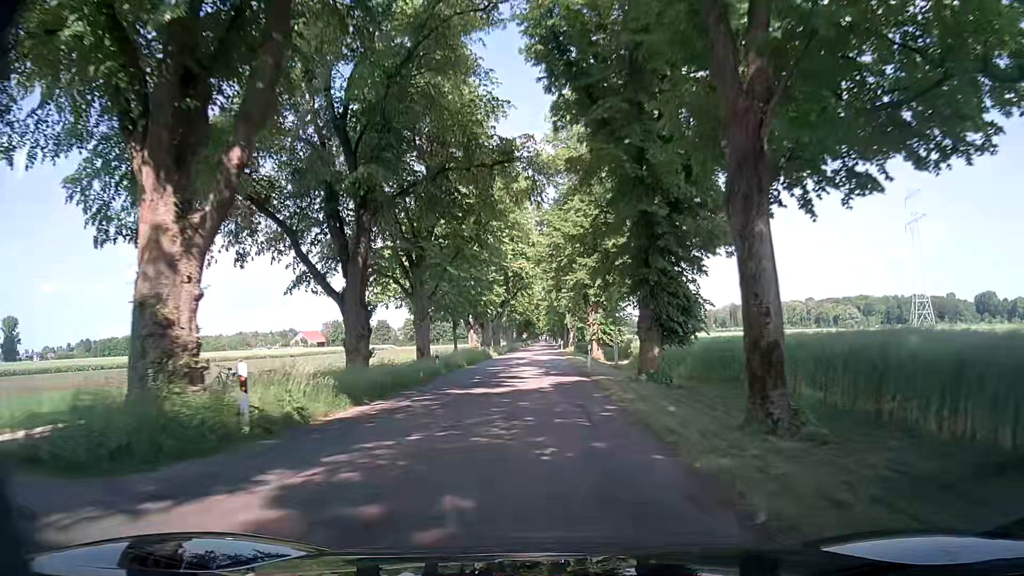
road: tertiary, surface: asphalt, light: Day
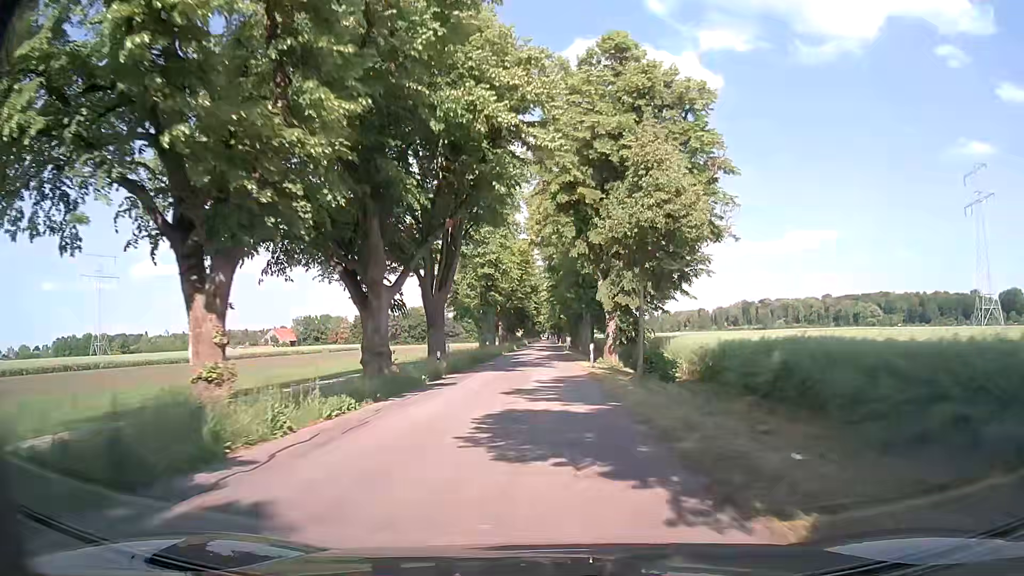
(+0.3, +46.0) m; 0°
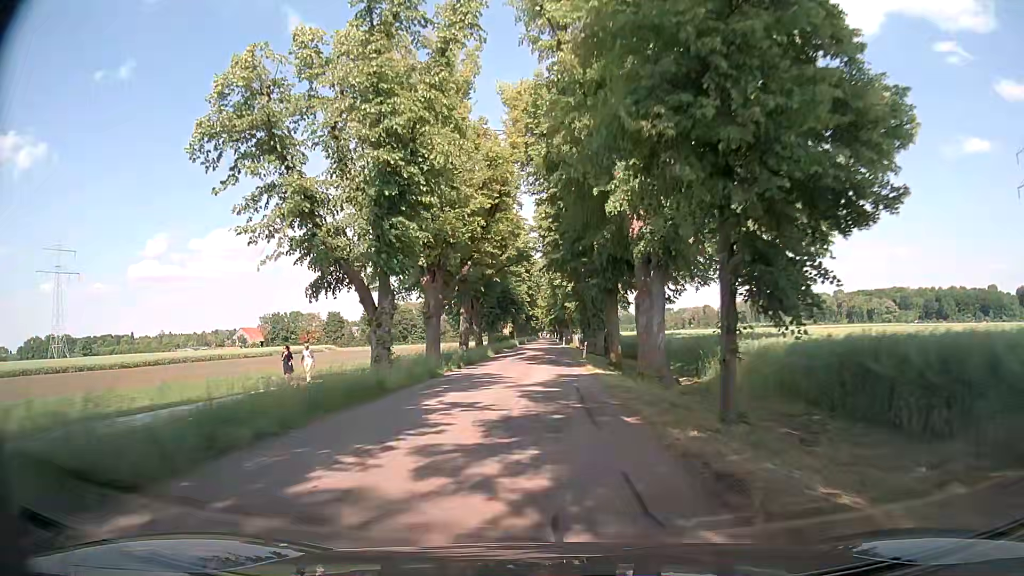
(+0.4, +36.1) m; 0°
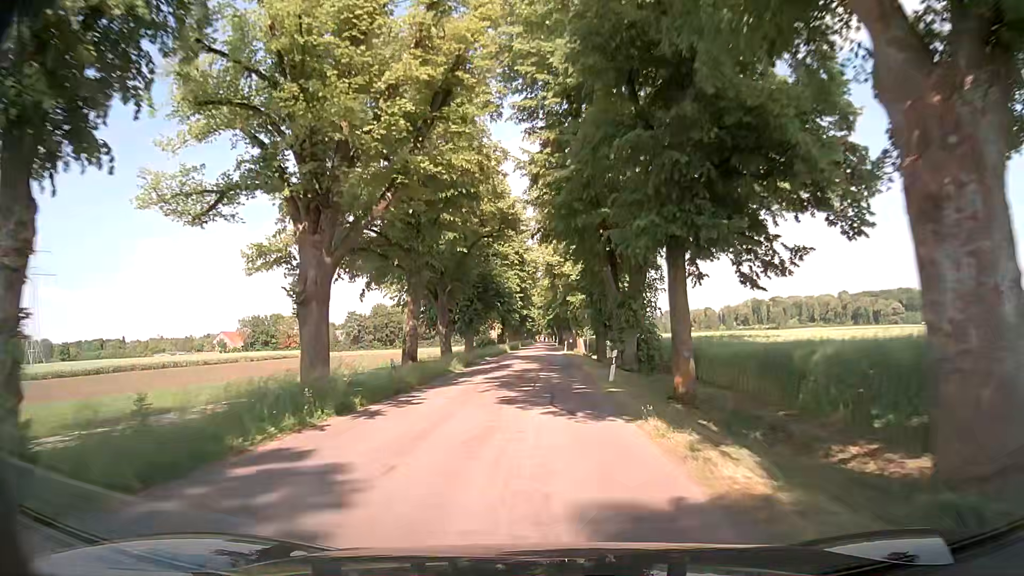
(+0.2, +18.0) m; +1°
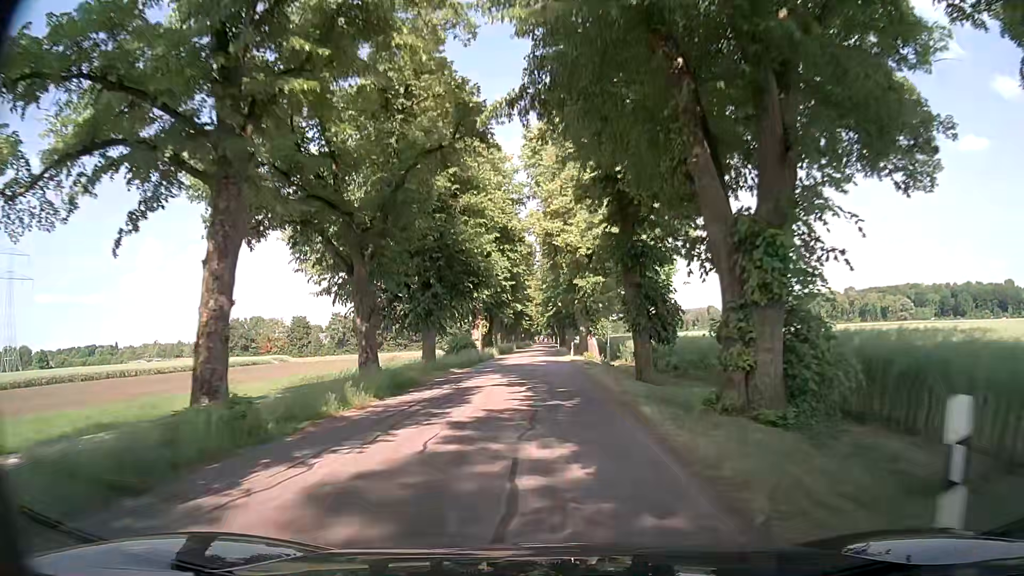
(-0.1, +18.1) m; -1°
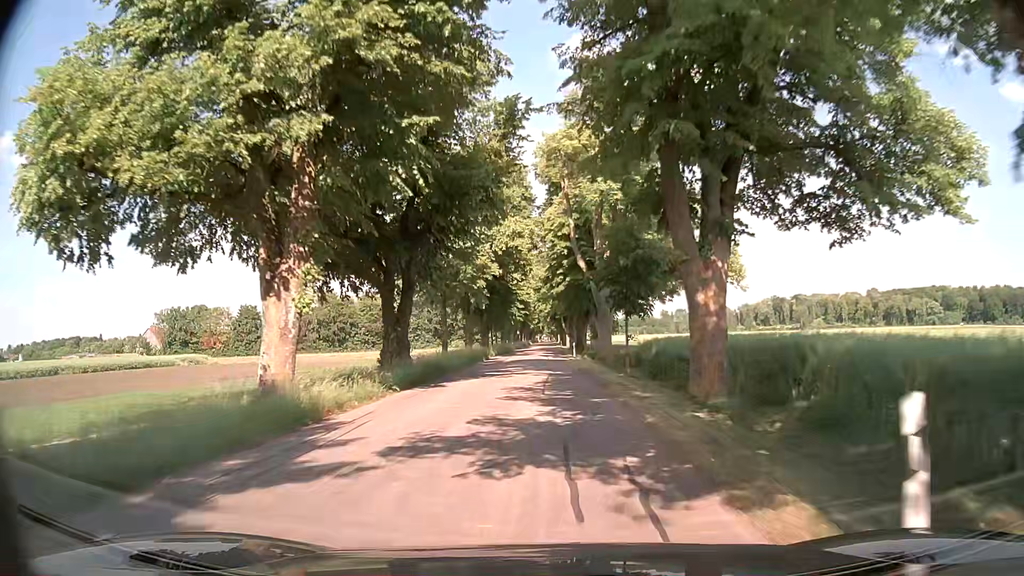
(0.0, +44.8) m; 0°
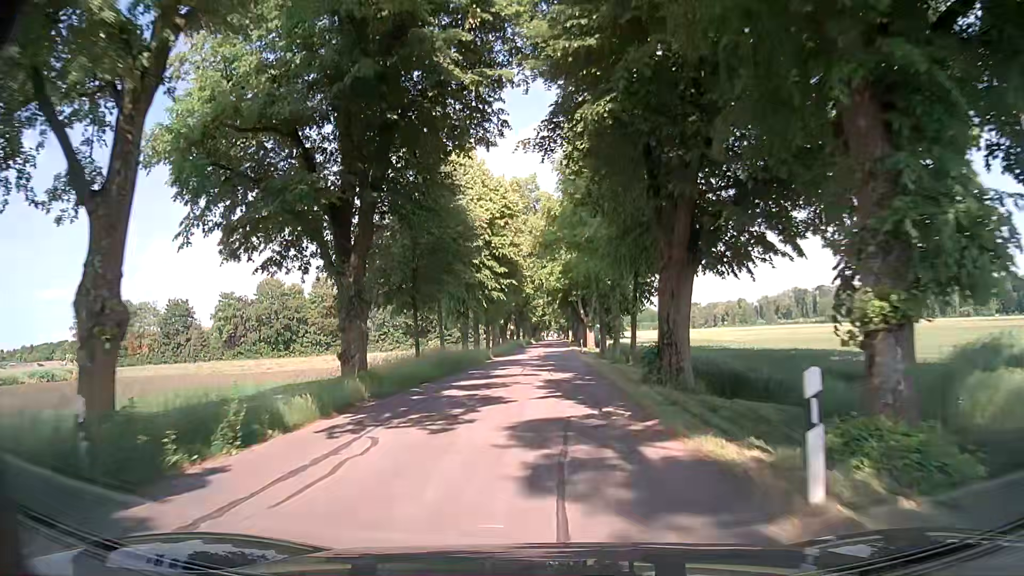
(+0.1, +43.5) m; 0°
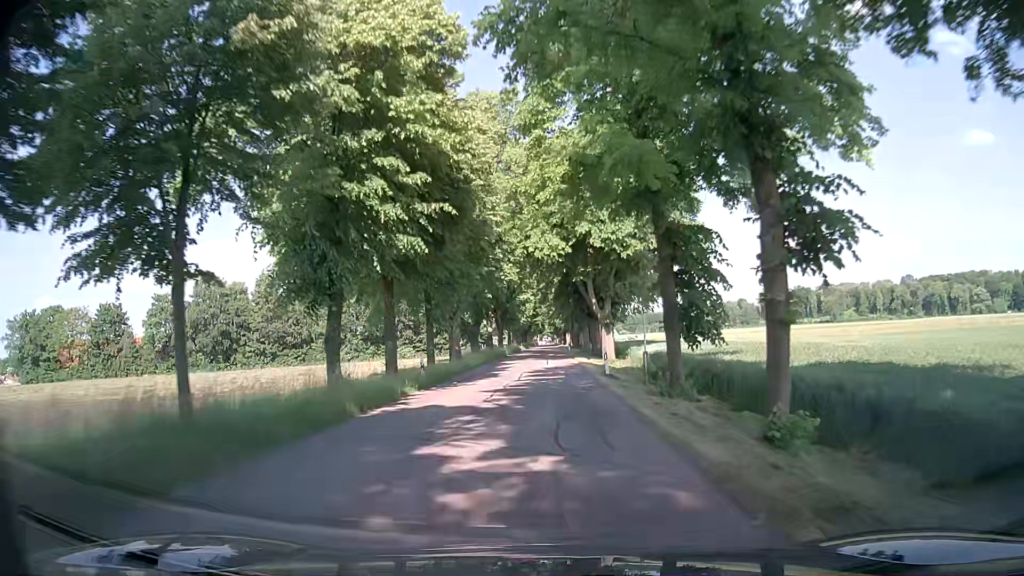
(-0.2, +25.4) m; +1°
(0, +10) (0, +20) (-1, +30) (-1, +40) (-1, +50) (-1, +60) (-2, +70) (-2, +80) (-2, +90) (-2, +100) m
